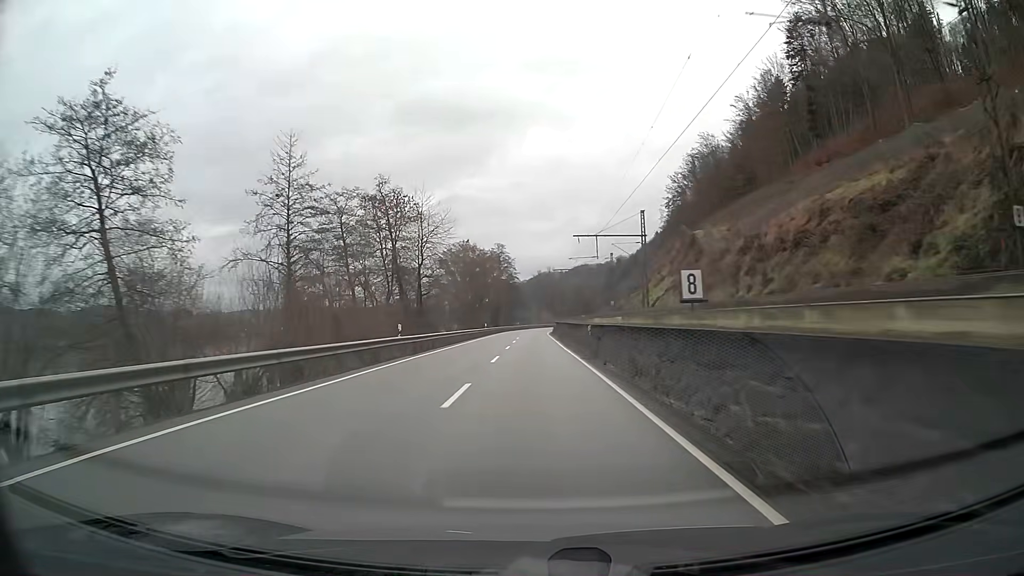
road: primary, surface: asphalt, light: Day
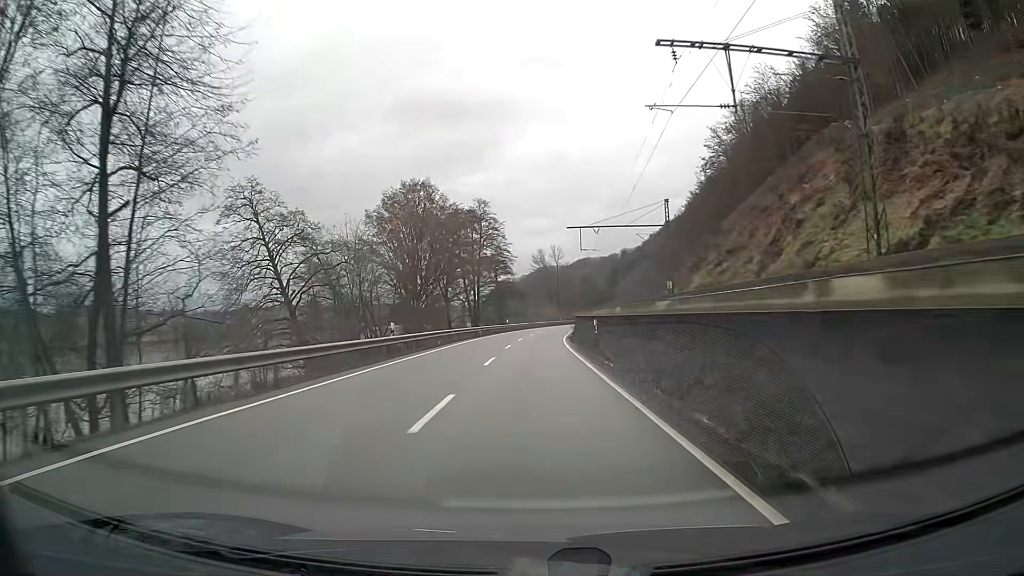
(-0.1, +50.3) m; 0°
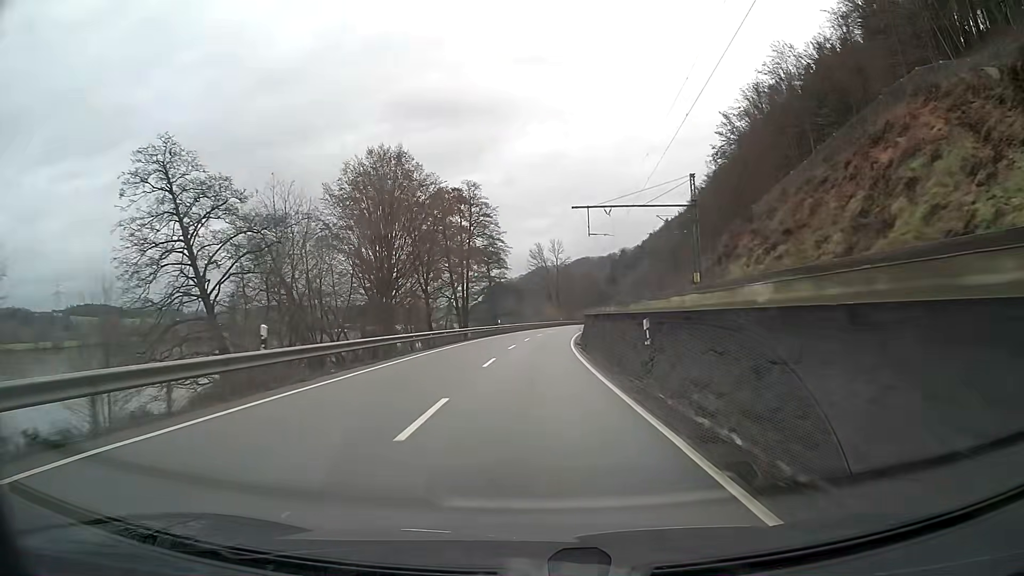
(0.0, +12.6) m; 0°
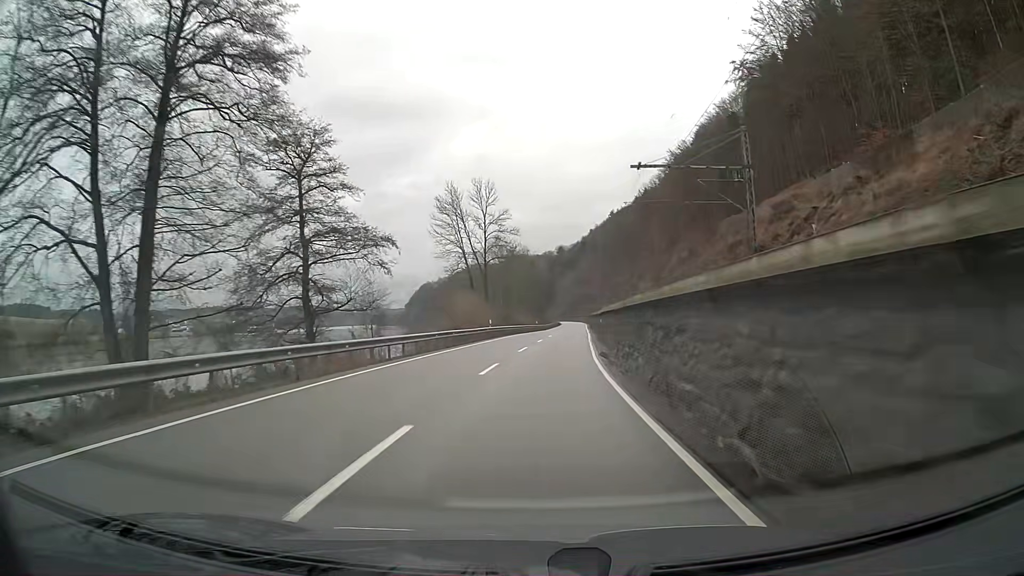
(+2.8, +62.6) m; +6°
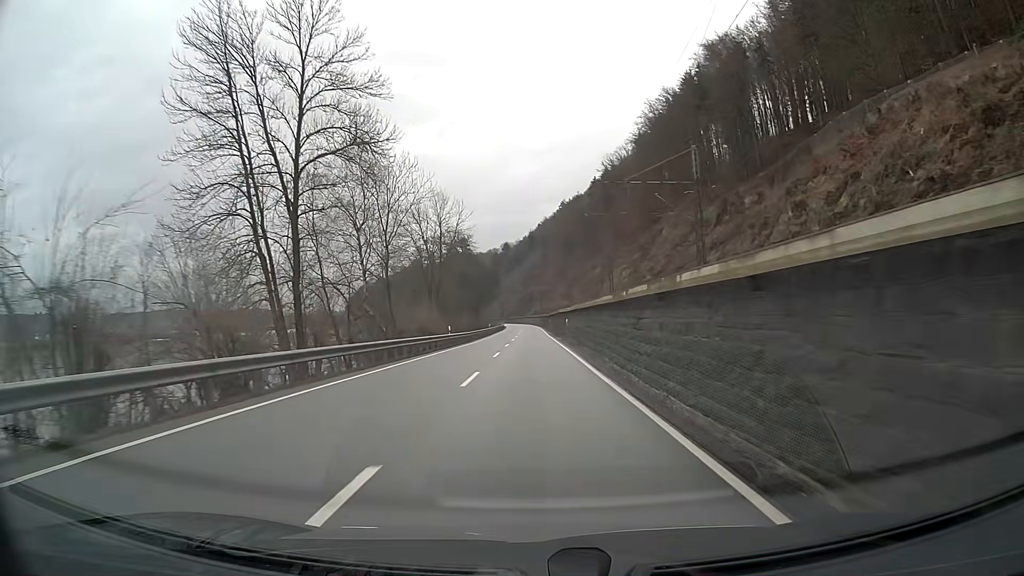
(+2.1, +49.9) m; +4°
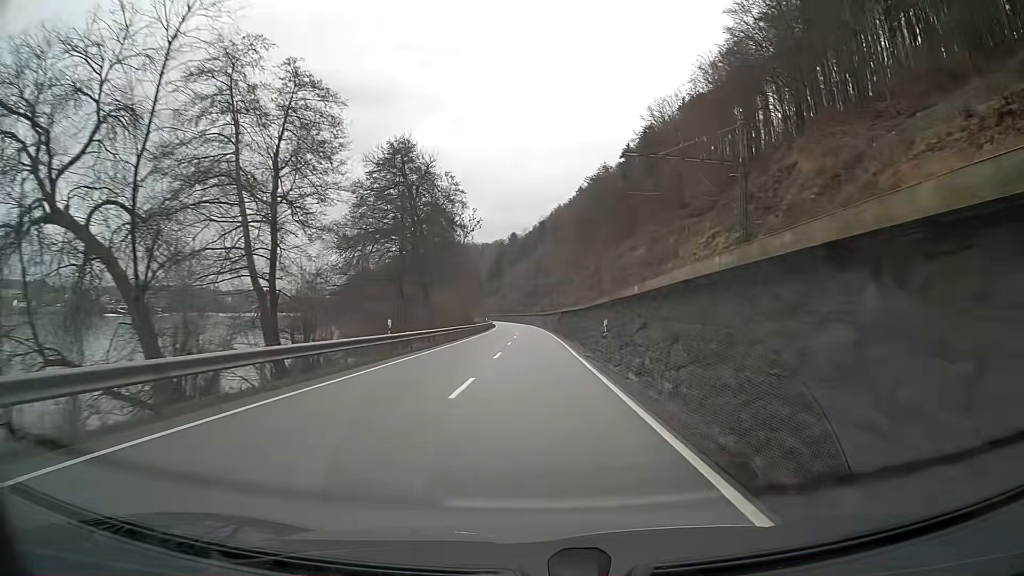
(-0.3, +62.5) m; 0°
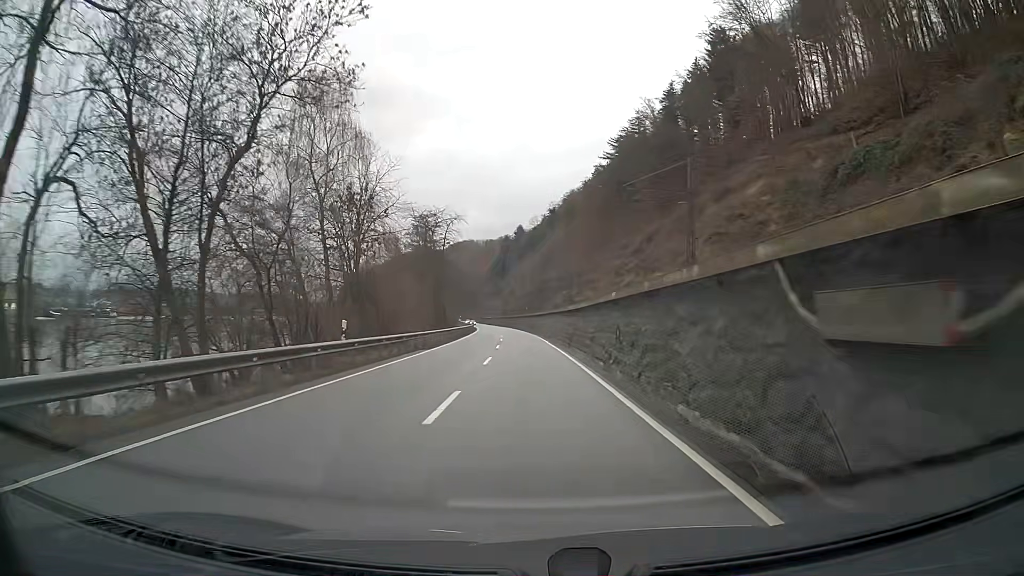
(-0.2, +62.4) m; -1°
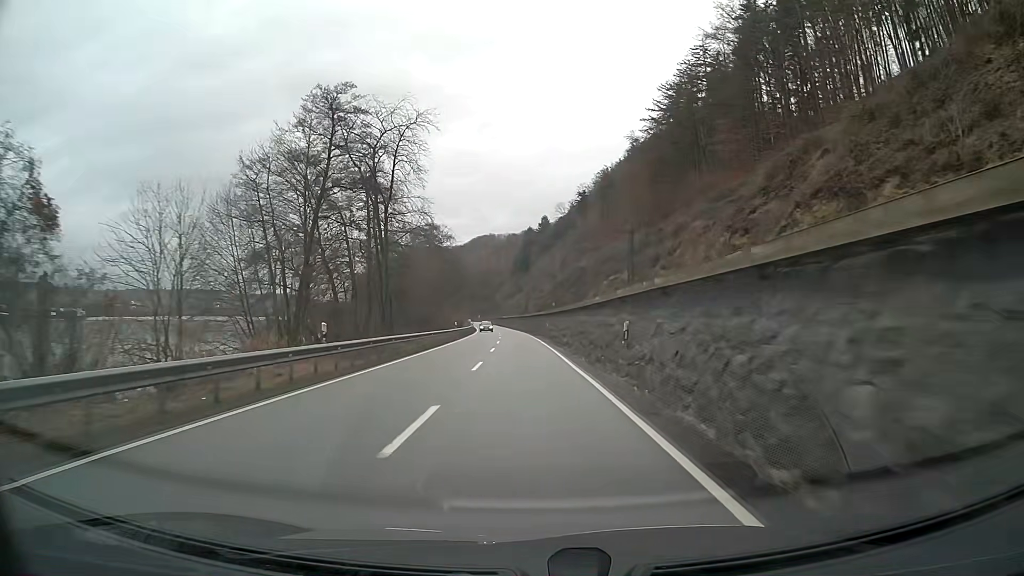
(-0.9, +50.0) m; -2°
